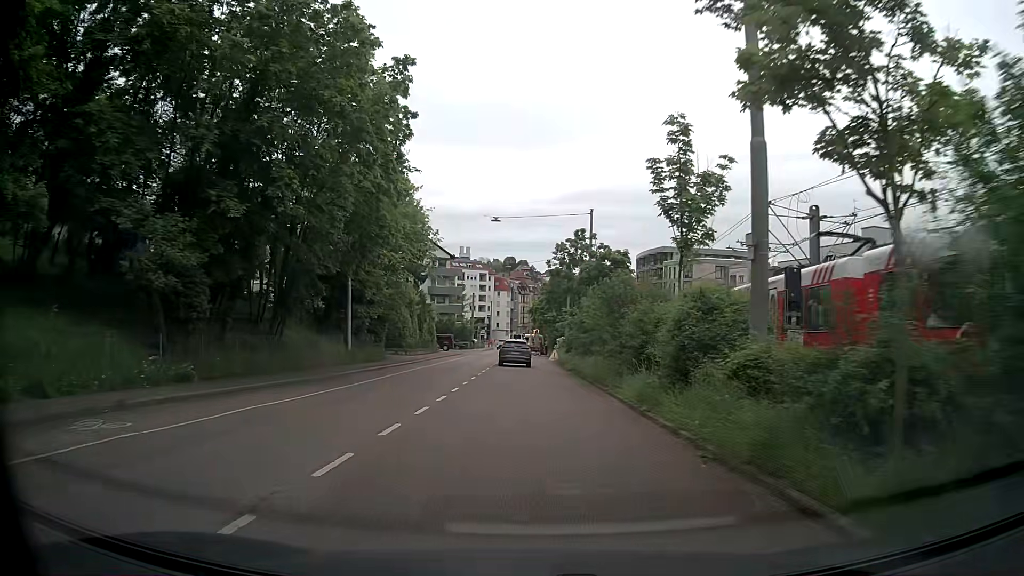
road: tertiary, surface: asphalt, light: Day
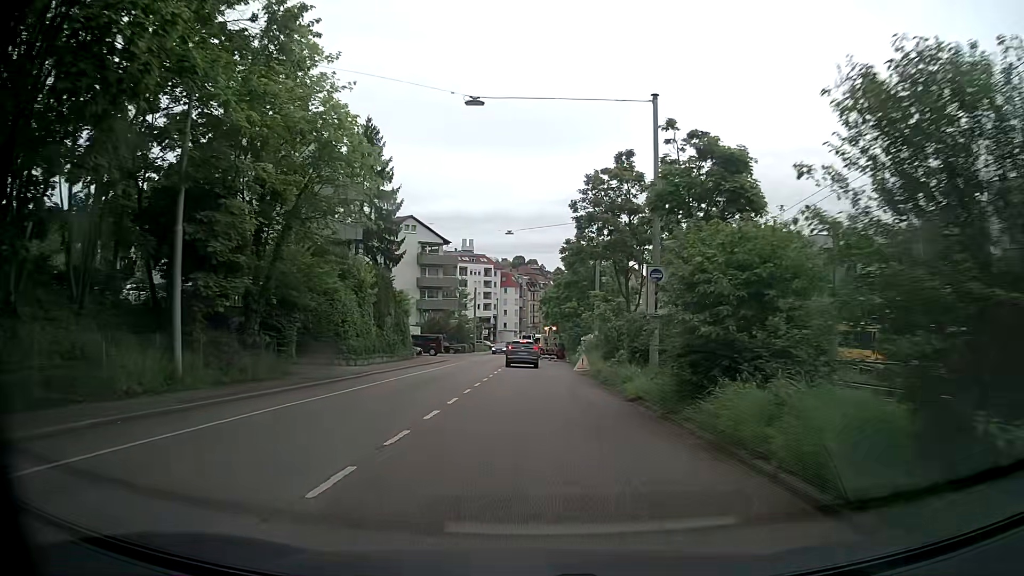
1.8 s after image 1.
(-0.2, +18.7) m; 0°
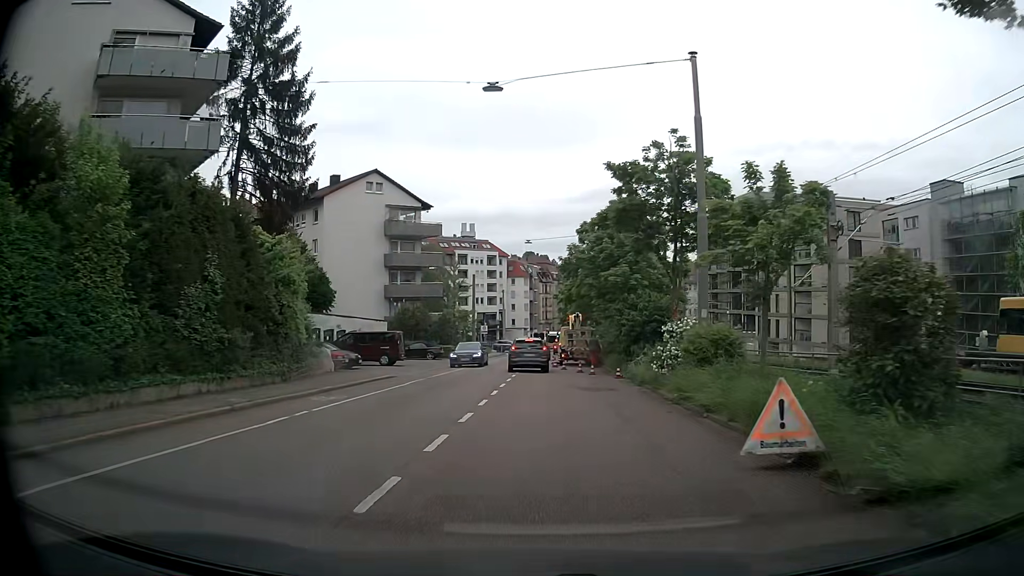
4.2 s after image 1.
(-0.4, +24.2) m; -2°
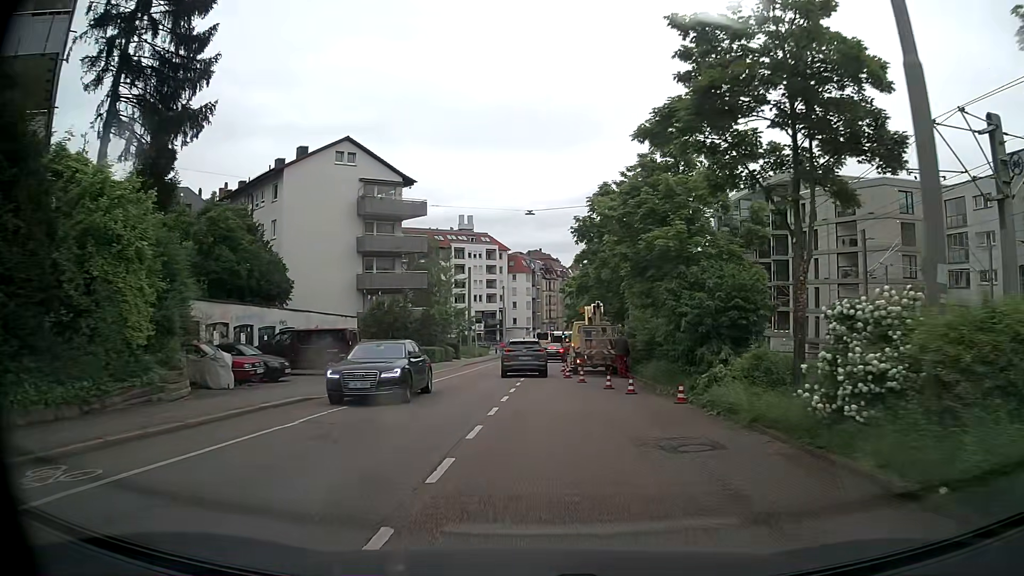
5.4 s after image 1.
(+0.1, +10.6) m; +1°
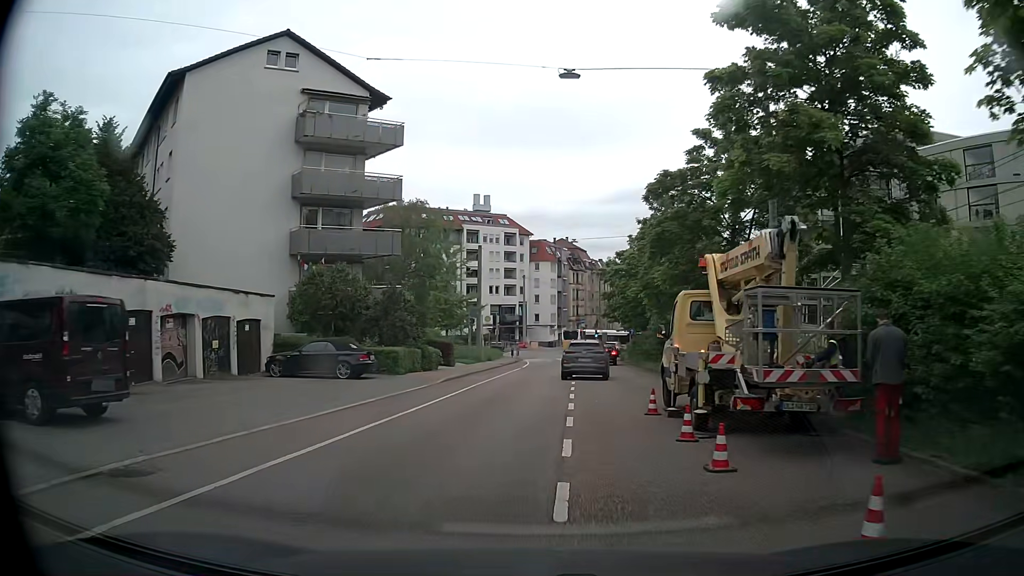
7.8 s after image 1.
(-0.4, +19.1) m; -2°
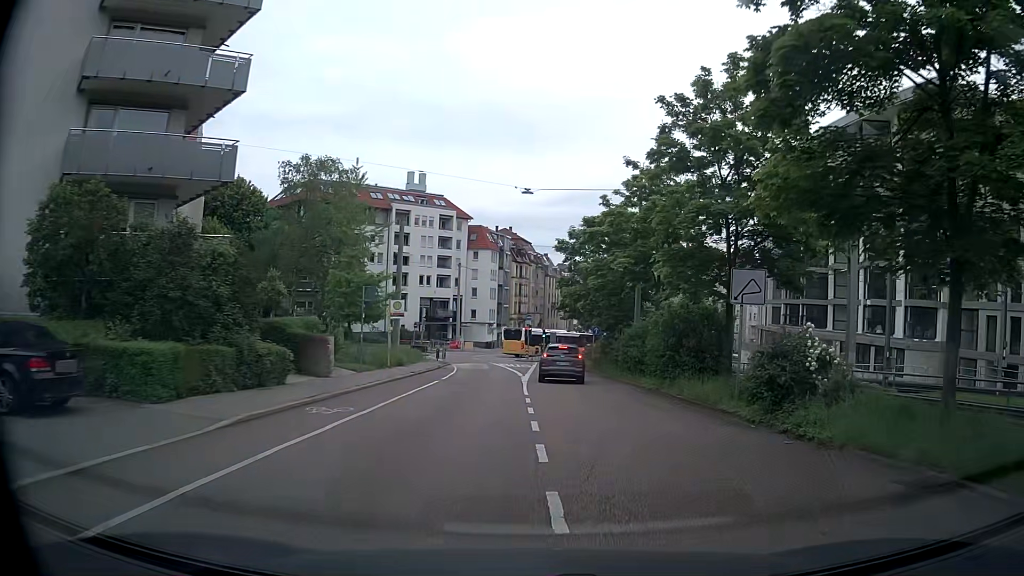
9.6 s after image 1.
(+0.3, +15.4) m; +5°
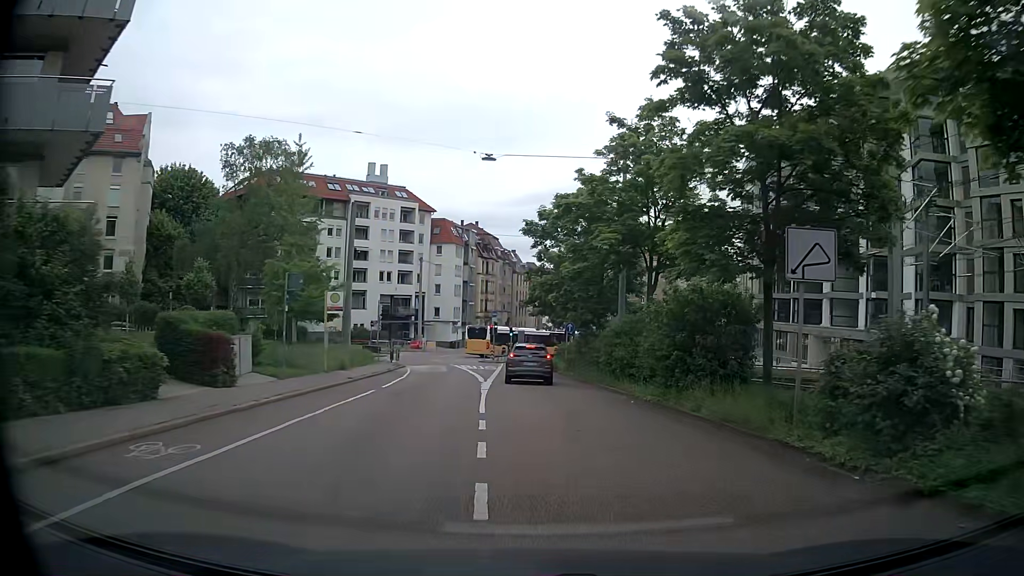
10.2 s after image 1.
(+0.1, +5.6) m; +3°
